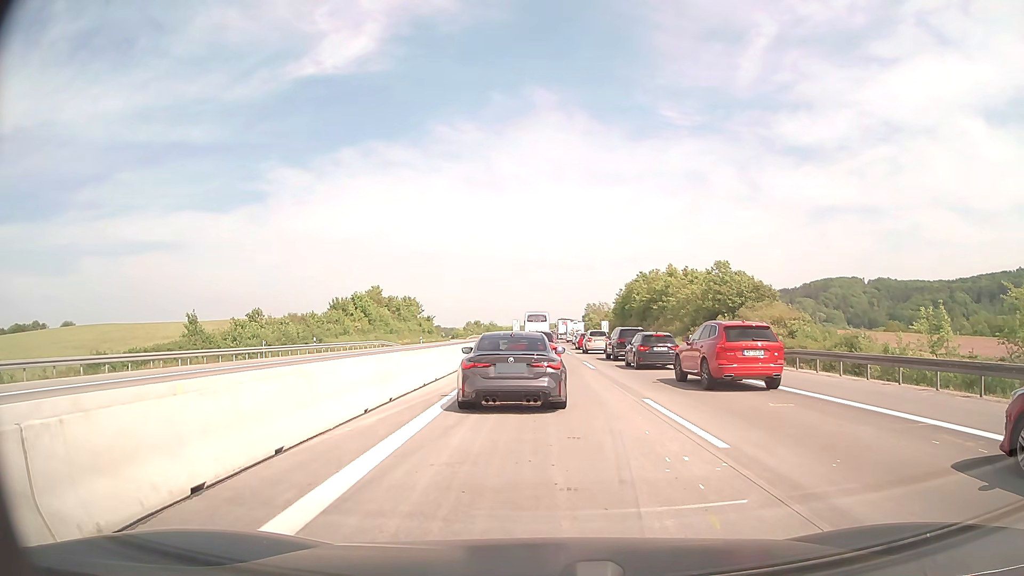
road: motorway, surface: concrete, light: Day
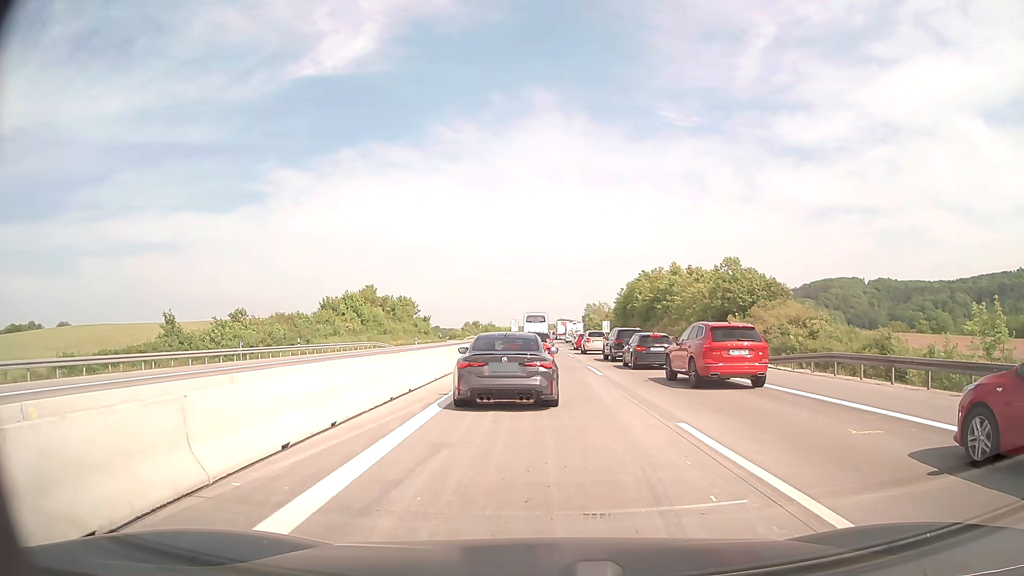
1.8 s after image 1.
(0.0, +3.7) m; 0°
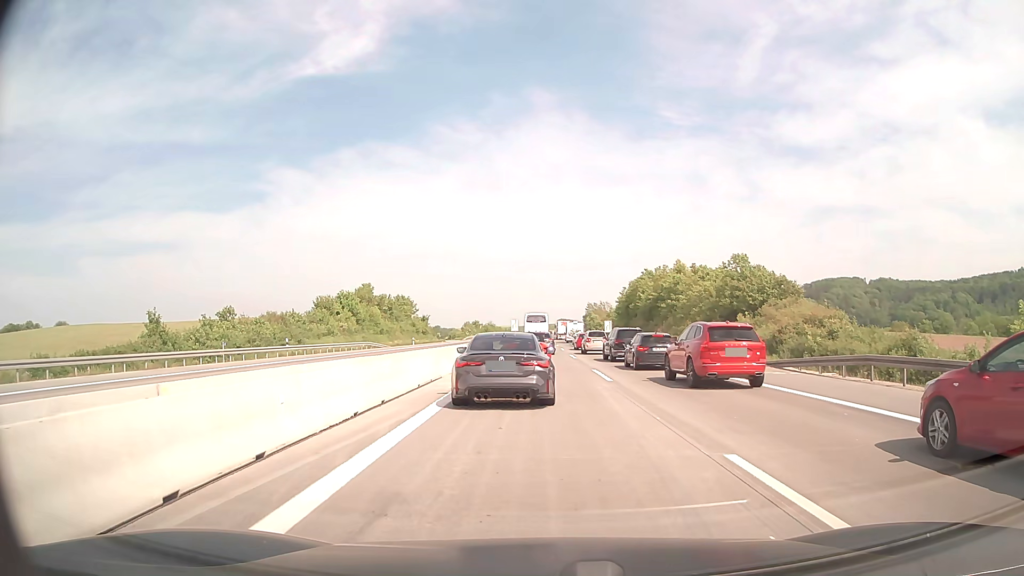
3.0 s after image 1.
(0.0, +2.7) m; 0°
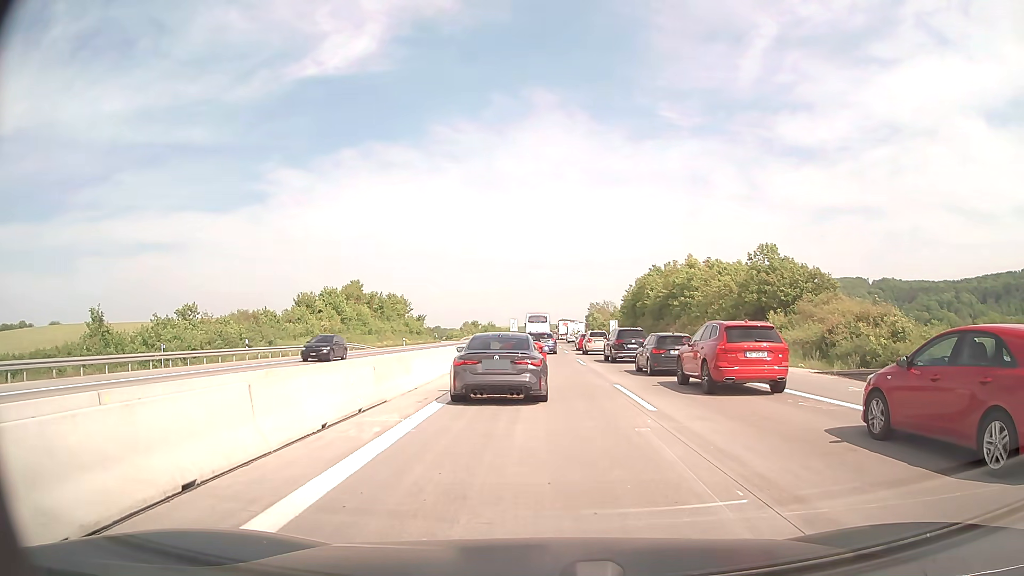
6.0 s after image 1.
(0.0, +7.6) m; 0°
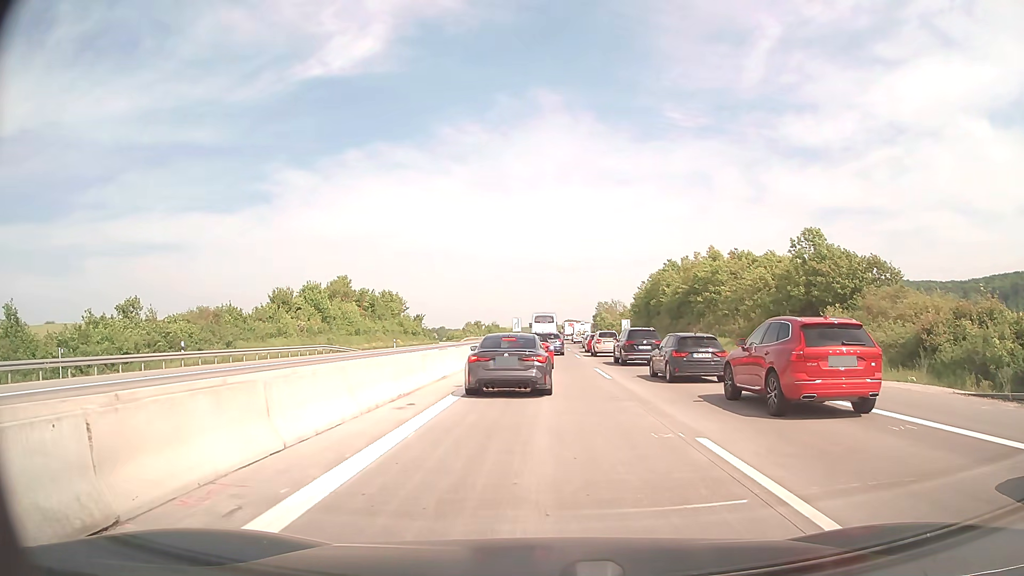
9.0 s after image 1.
(-0.1, +9.4) m; -1°
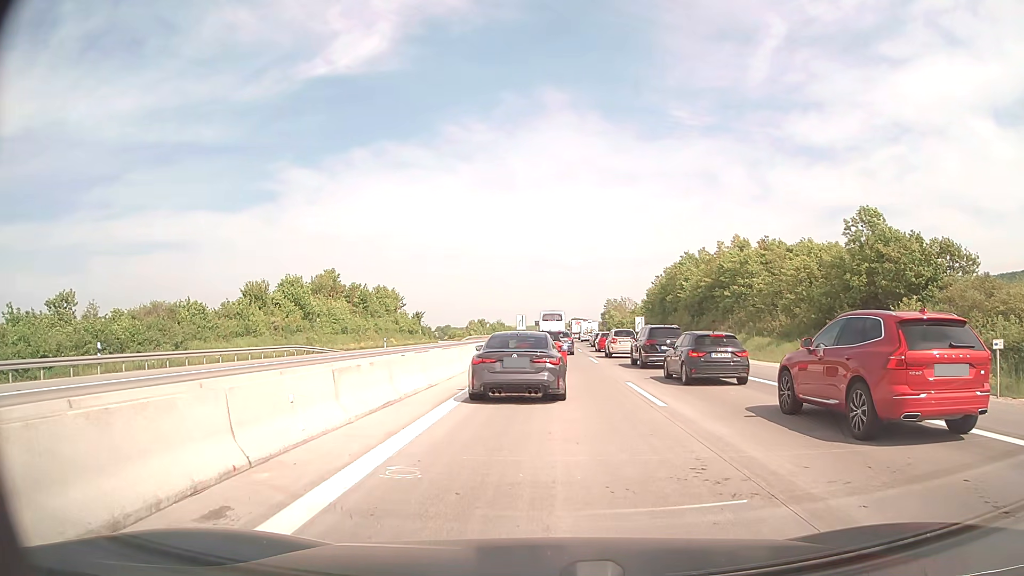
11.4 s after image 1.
(0.0, +8.3) m; 0°
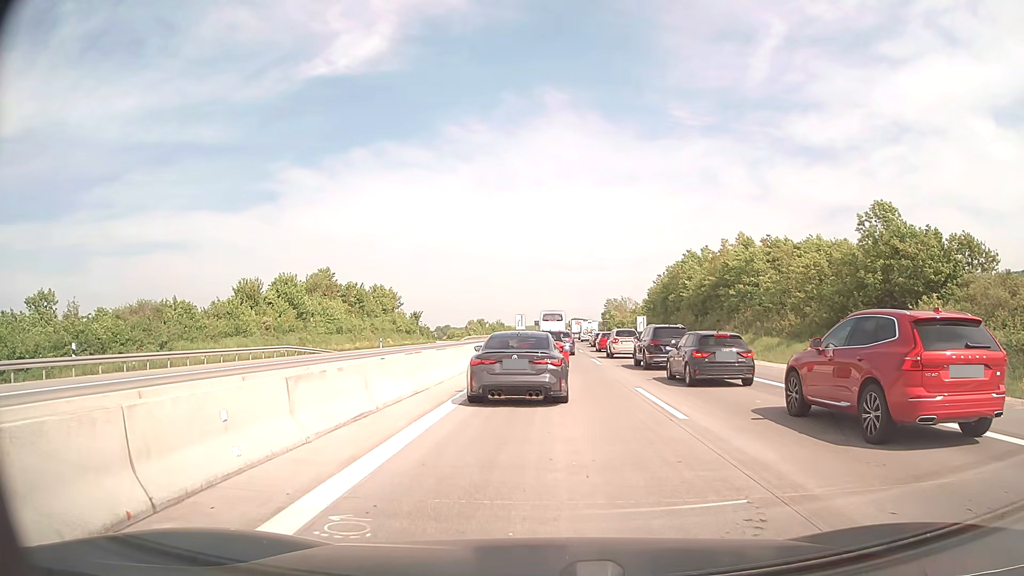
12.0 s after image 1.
(0.0, +1.9) m; +1°
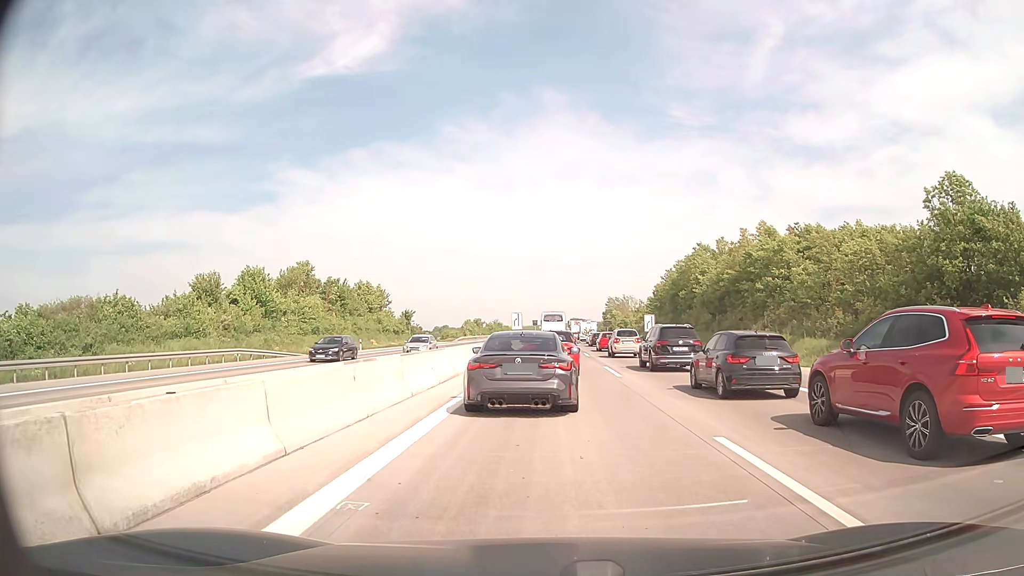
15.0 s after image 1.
(-0.1, +7.8) m; -1°
(0, +10) (0, +20) (0, +30) (+1, +40) (+1, +50) (+1, +60) (+2, +70) (+2, +80) (+2, +90) (+2, +100) m
